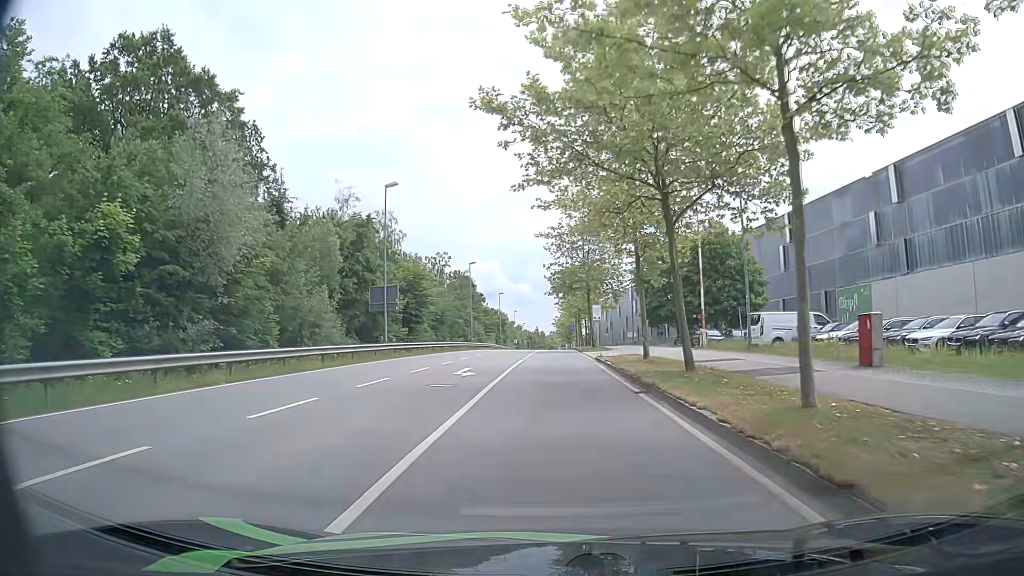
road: secondary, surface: asphalt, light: Day
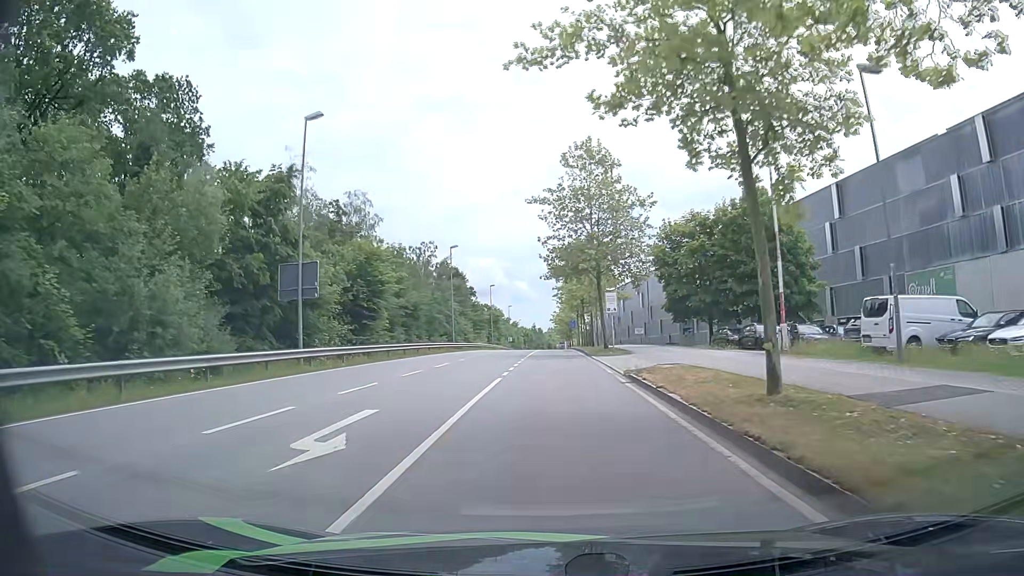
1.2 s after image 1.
(0.0, +13.5) m; 0°
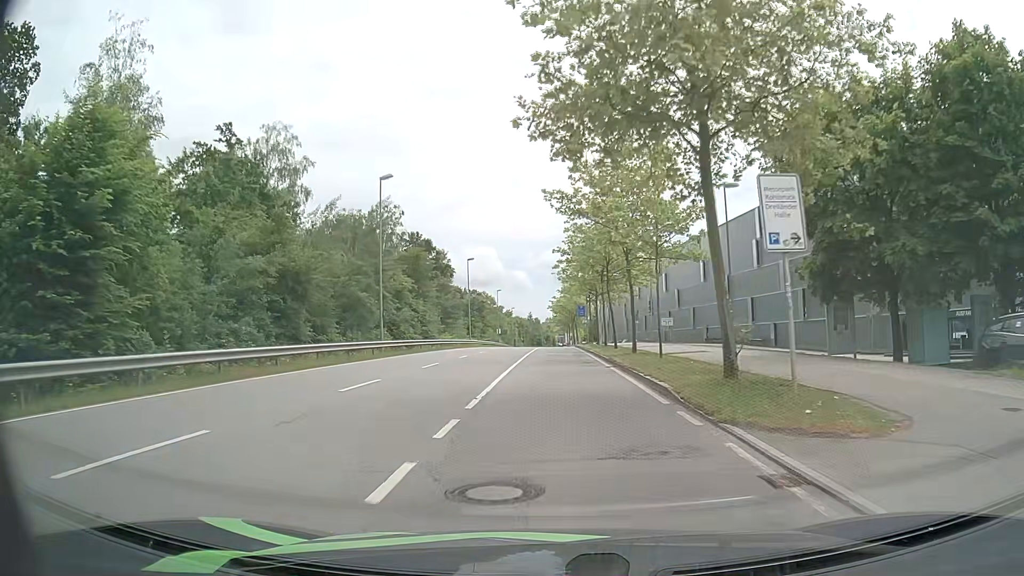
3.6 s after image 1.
(-0.1, +27.6) m; 0°
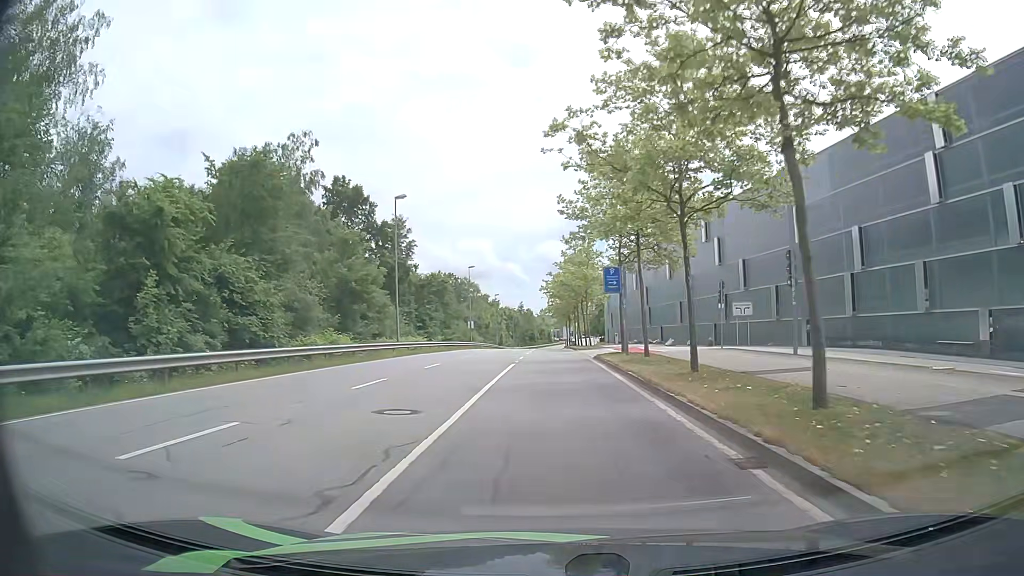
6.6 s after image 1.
(+0.3, +34.9) m; +1°
